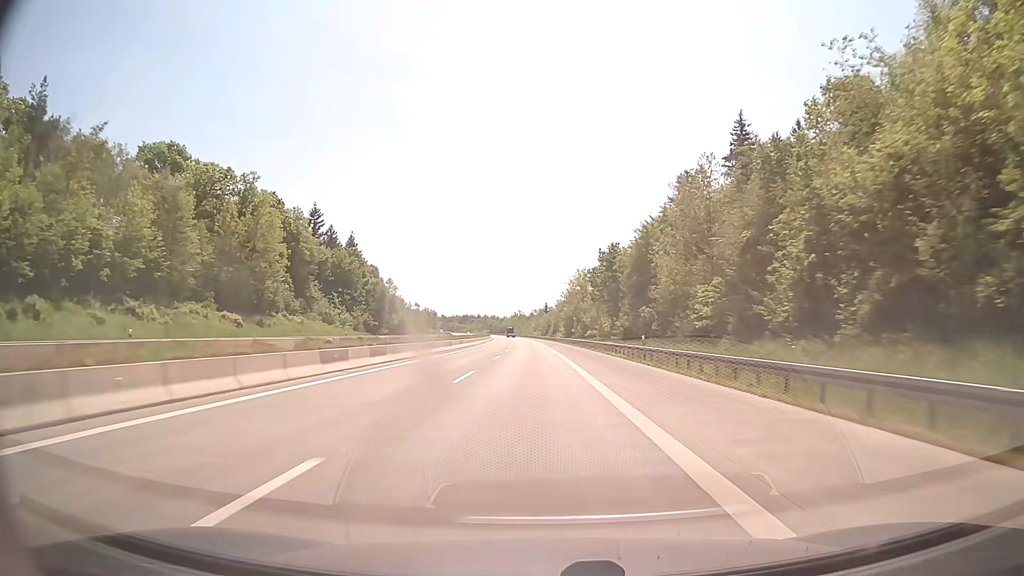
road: motorway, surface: concrete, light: Day
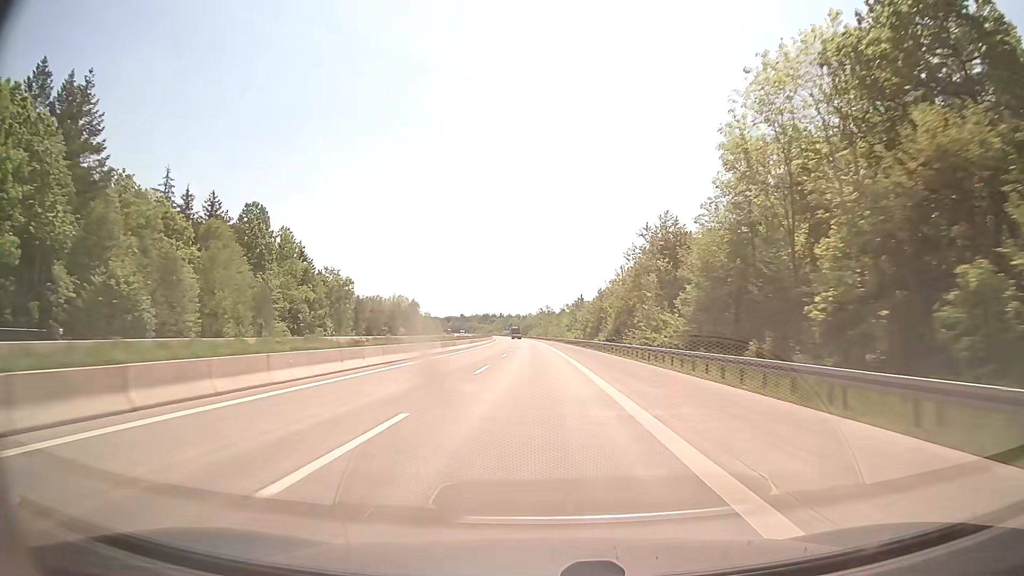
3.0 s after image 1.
(-2.2, +103.8) m; -3°
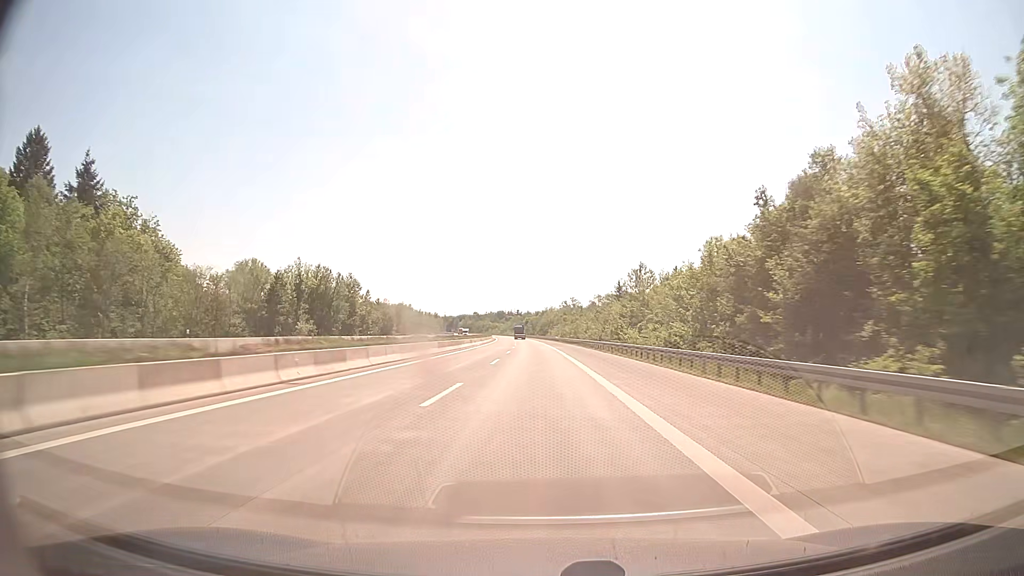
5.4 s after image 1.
(-1.1, +83.0) m; -2°
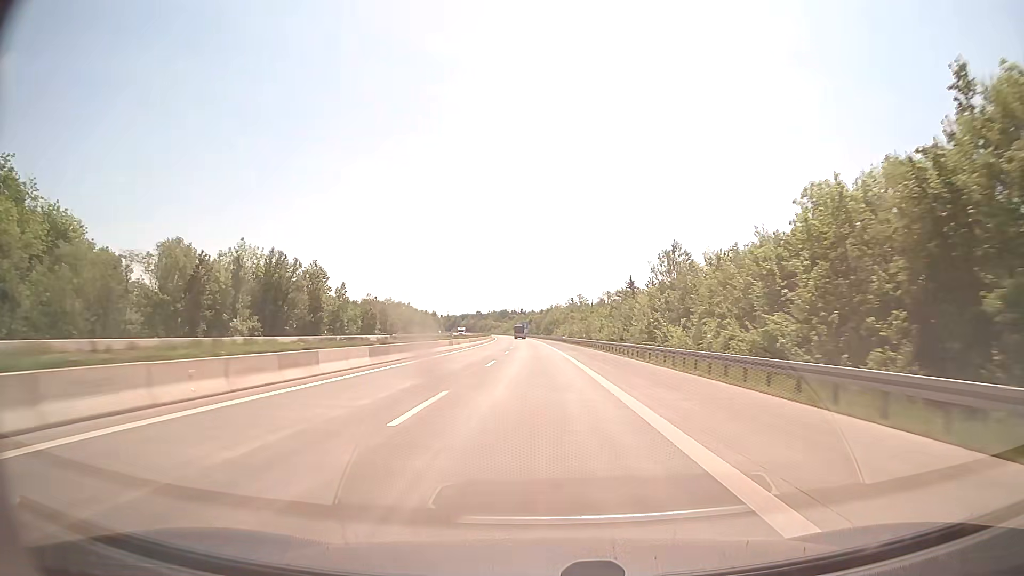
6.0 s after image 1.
(-0.1, +20.8) m; 0°
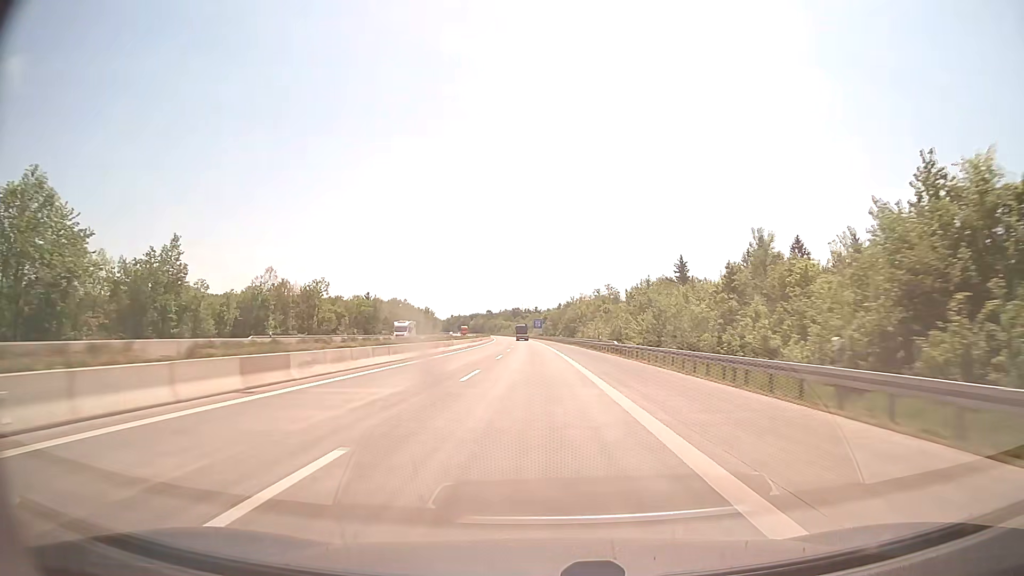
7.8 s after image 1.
(-0.7, +62.3) m; -1°
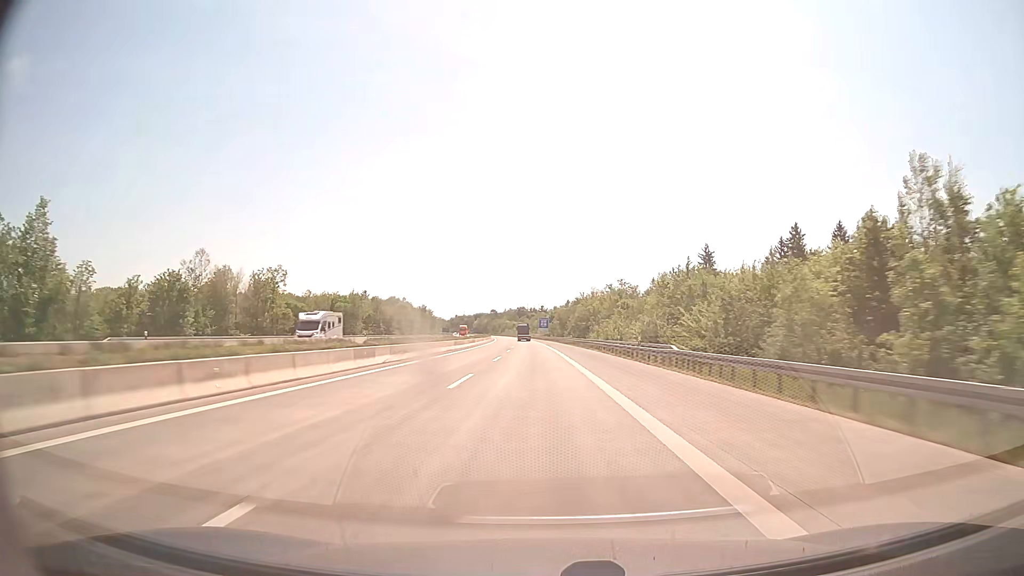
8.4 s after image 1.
(-0.1, +20.8) m; -1°
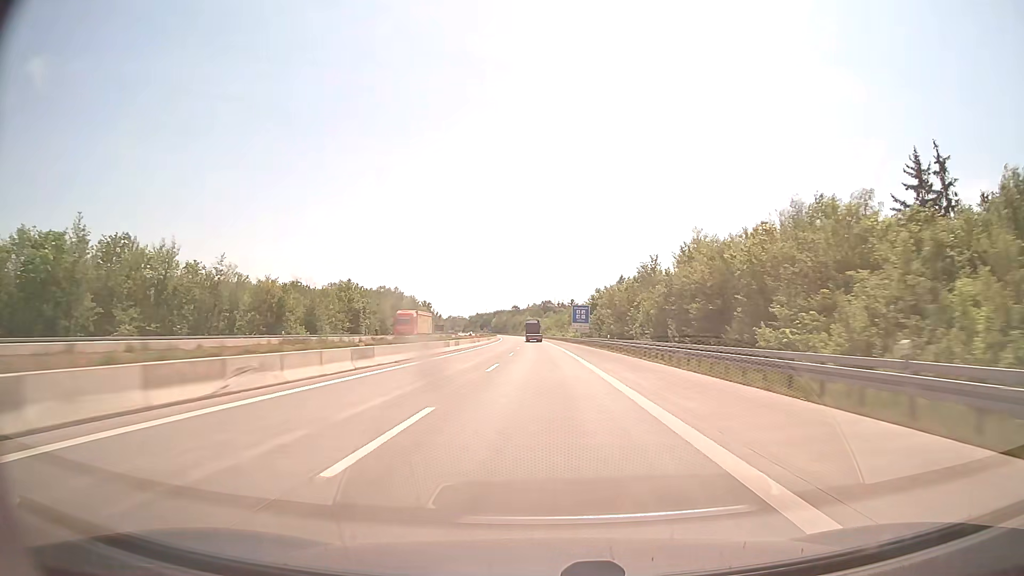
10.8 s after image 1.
(-1.7, +82.9) m; -2°
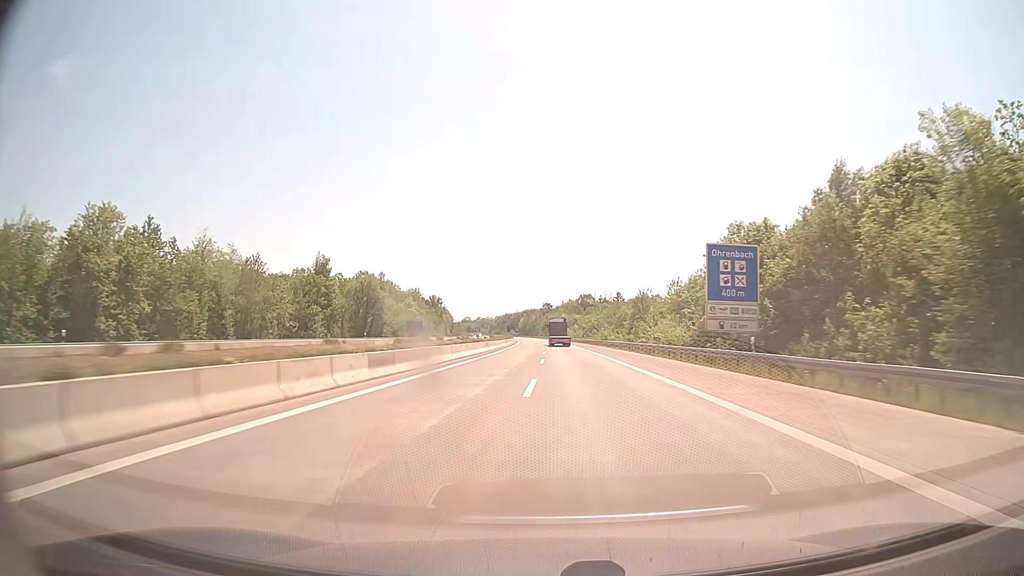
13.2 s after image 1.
(-2.1, +81.4) m; -3°
(0, +10) (0, +20) (0, +30) (0, +40) (-1, +50) (-1, +60) (-1, +70) (-1, +80) (-1, +90) (-2, +100) m
